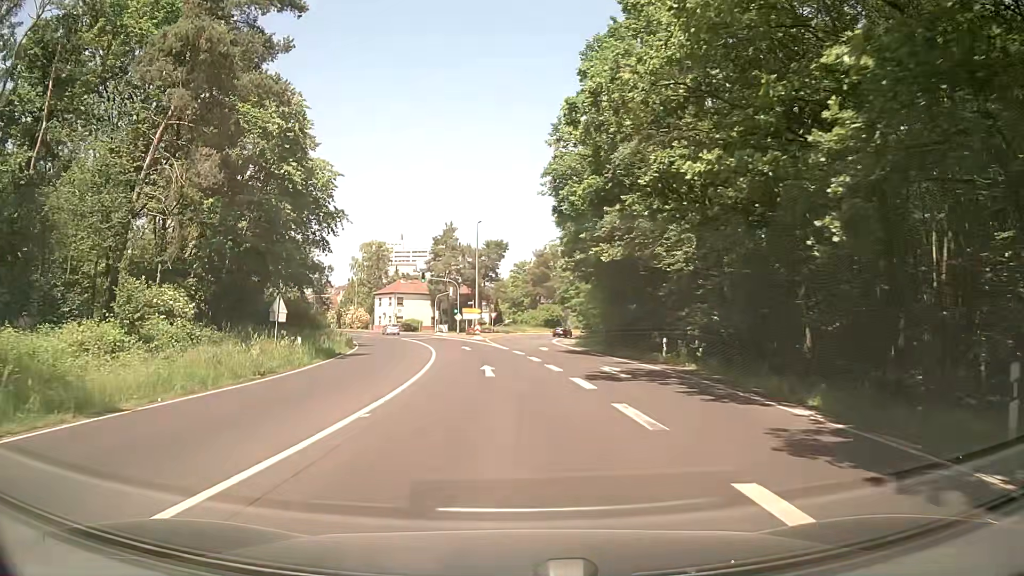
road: secondary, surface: asphalt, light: Day
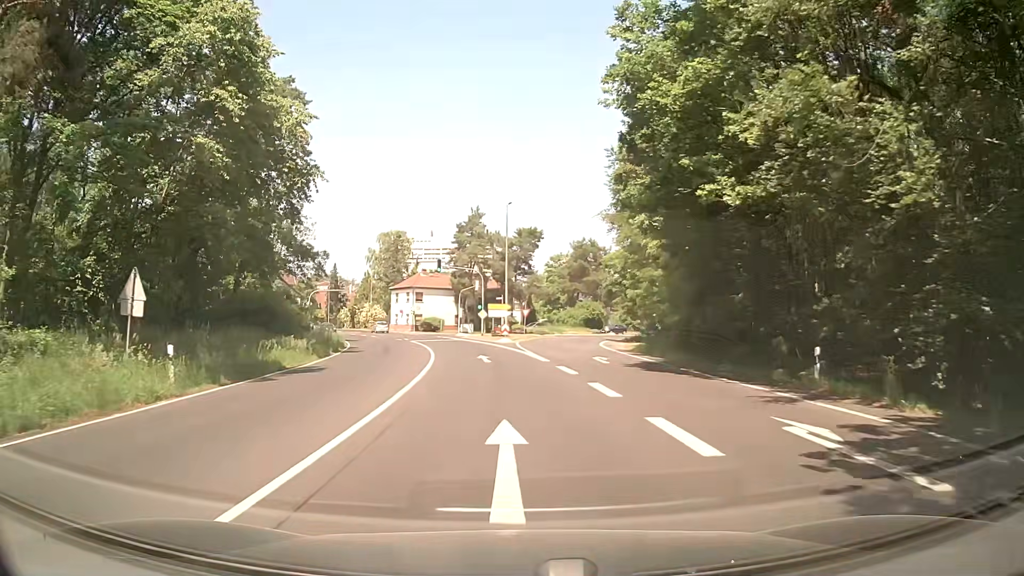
(-0.3, +13.7) m; -2°
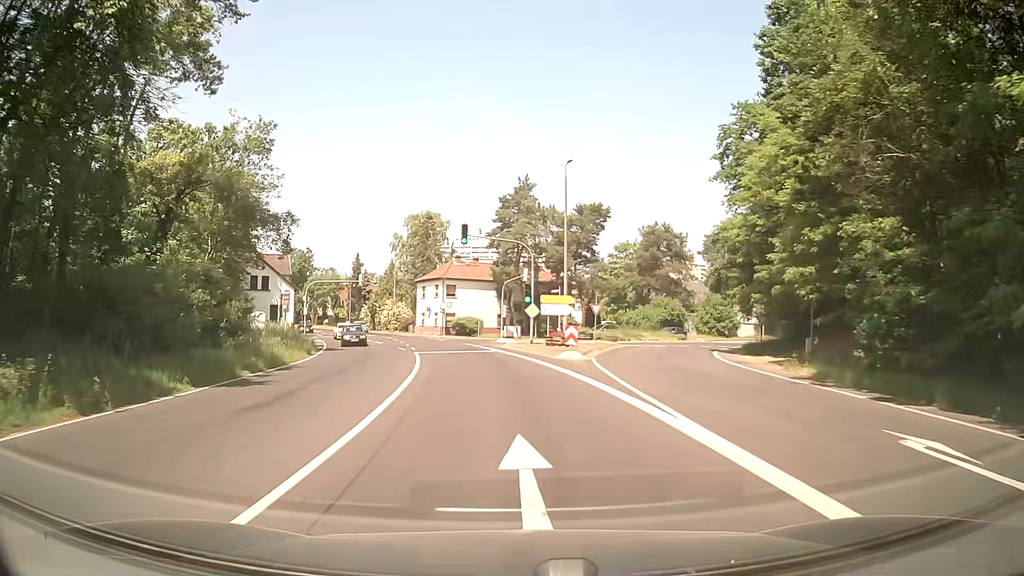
(-0.9, +21.1) m; -4°
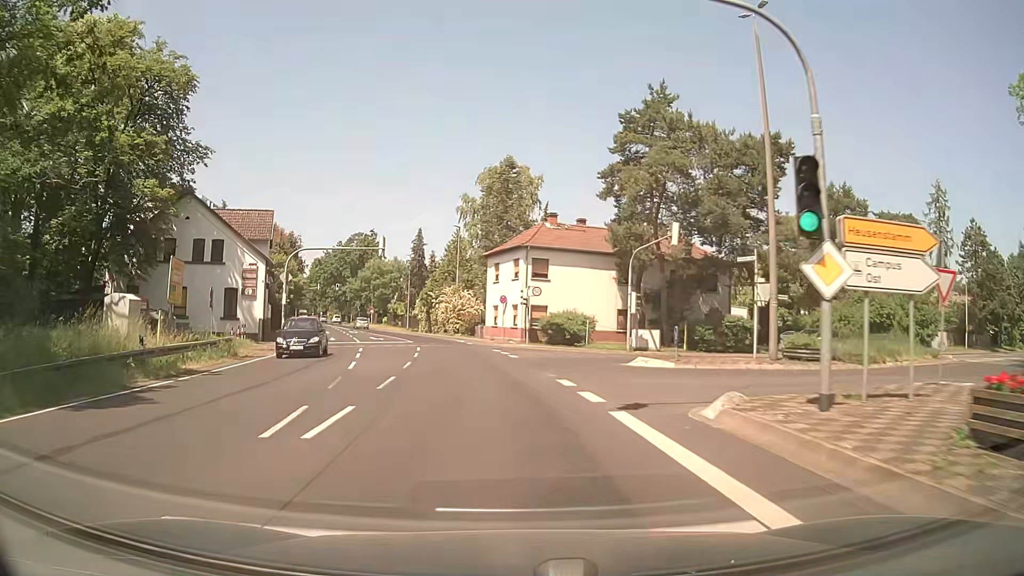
(-1.8, +29.8) m; -8°
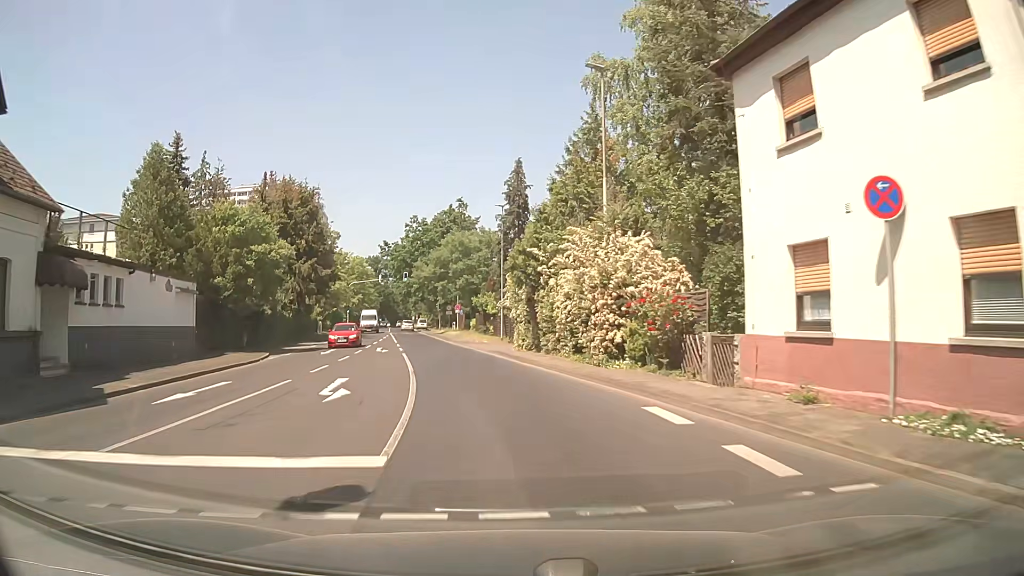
(-4.2, +37.0) m; -10°
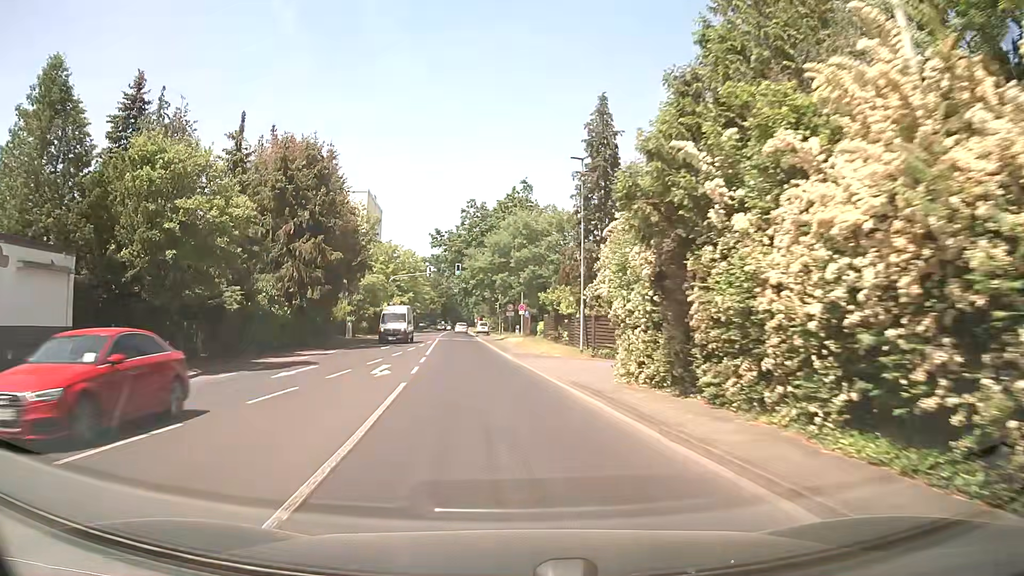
(-0.8, +14.3) m; -6°
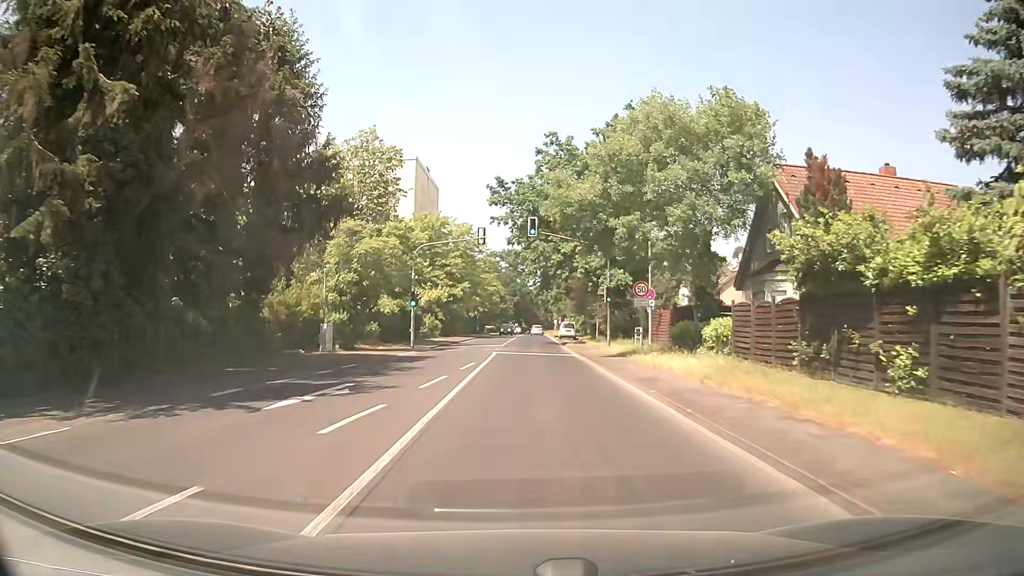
(-2.1, +27.8) m; -6°
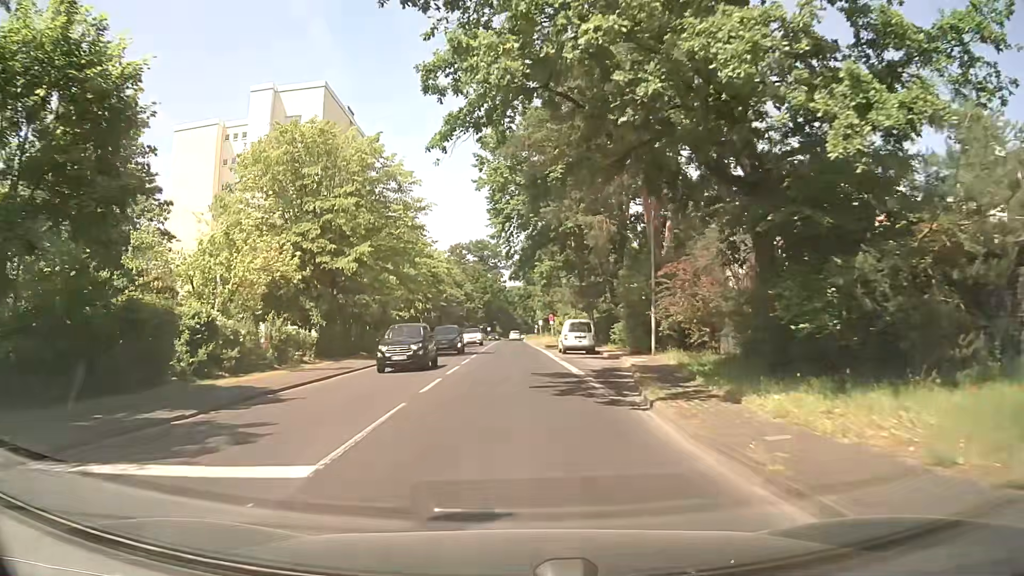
(+0.8, +35.8) m; +2°
(0, +10) (0, +20) (0, +30) (0, +40) (0, +50) (-1, +60) (-1, +70) (-1, +80) (-1, +90) (-1, +100) m
